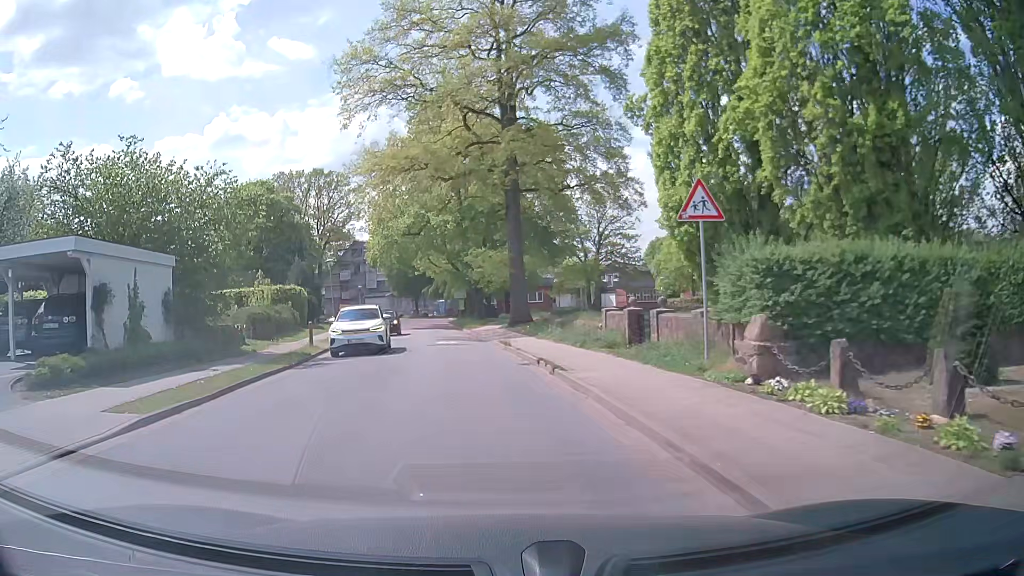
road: tertiary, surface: asphalt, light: Day
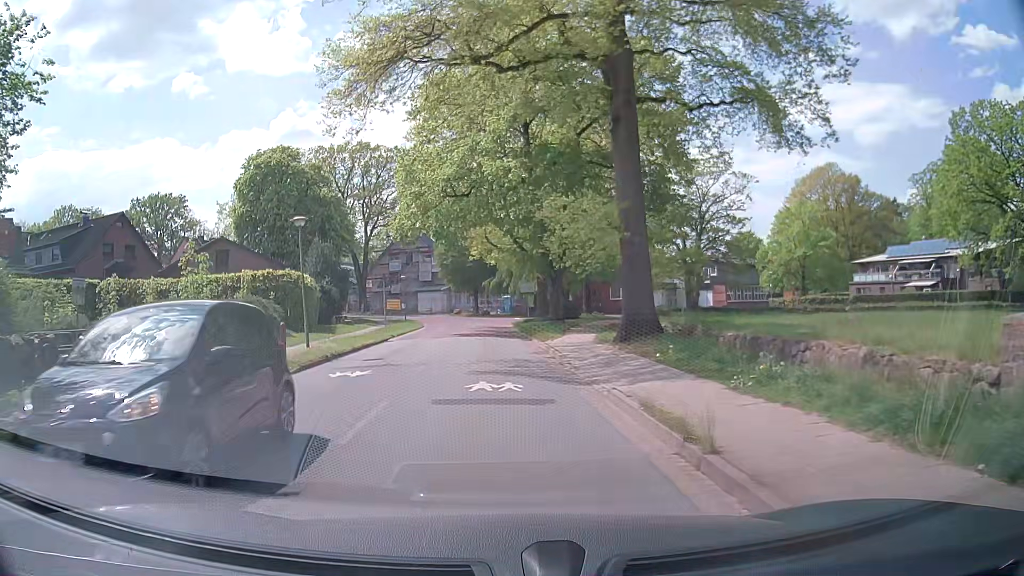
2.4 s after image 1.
(-1.0, +16.0) m; -6°
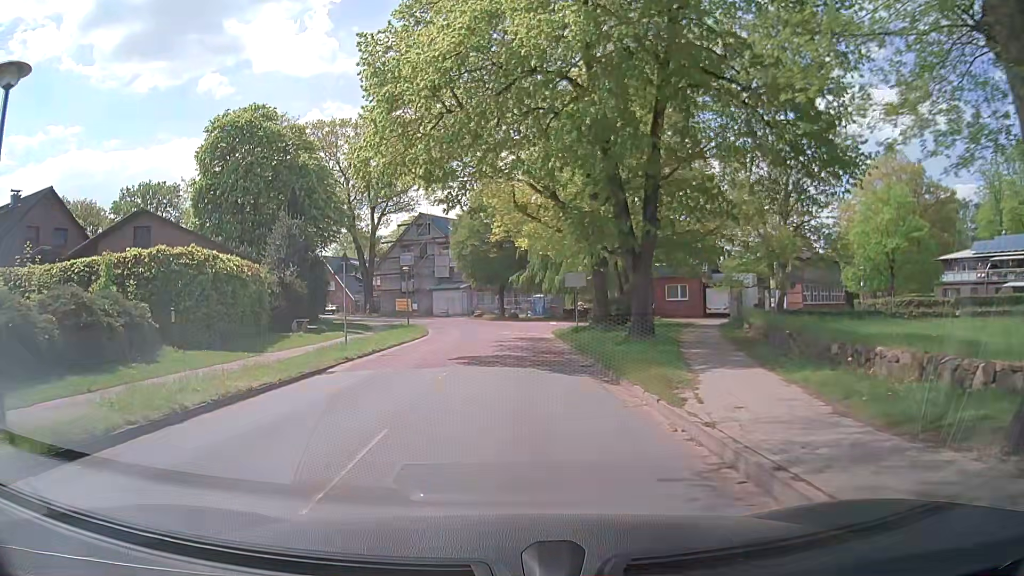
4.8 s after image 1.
(-0.5, +14.9) m; -2°
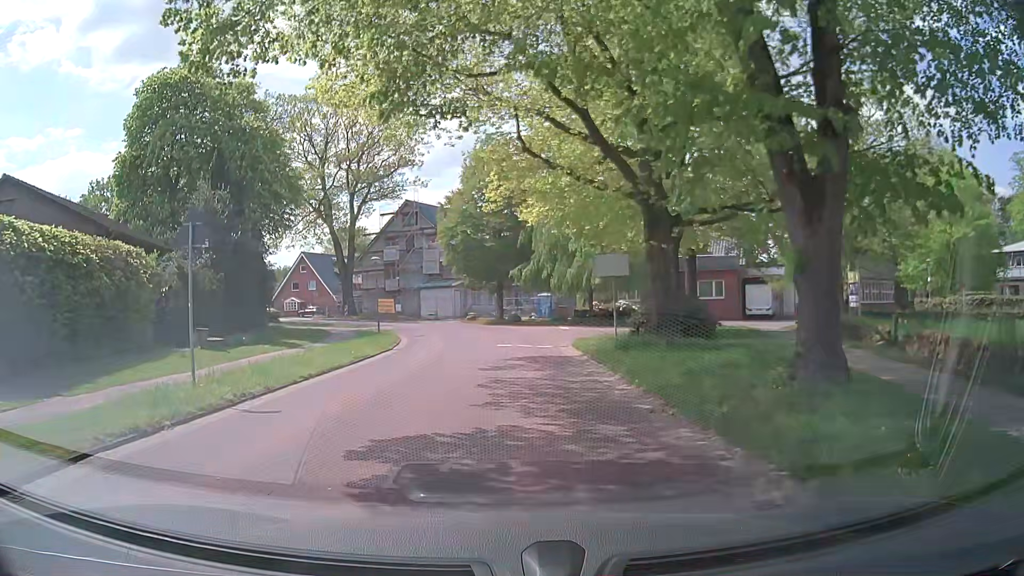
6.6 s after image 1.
(0.0, +11.1) m; -1°
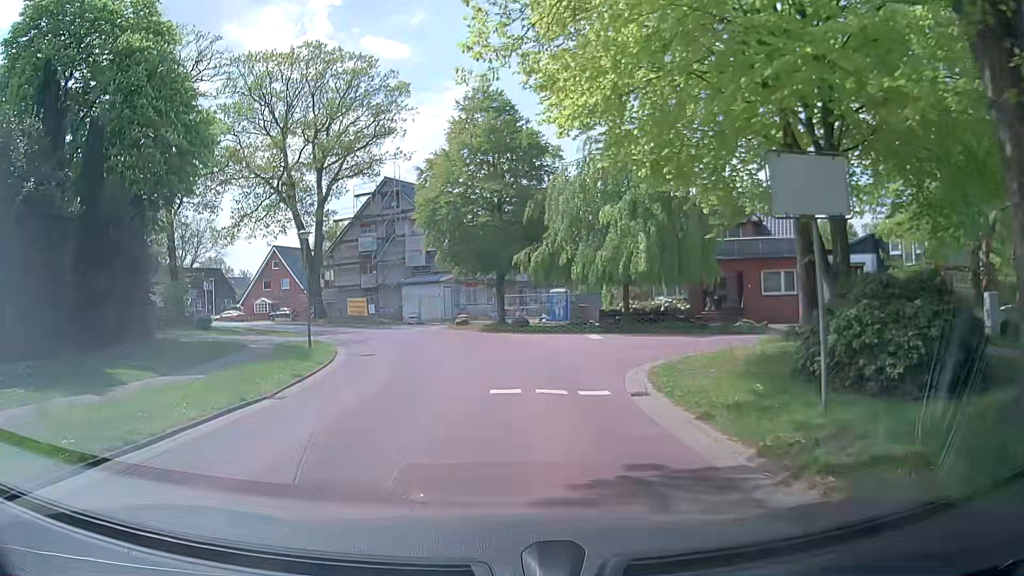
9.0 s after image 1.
(+0.2, +13.6) m; 0°
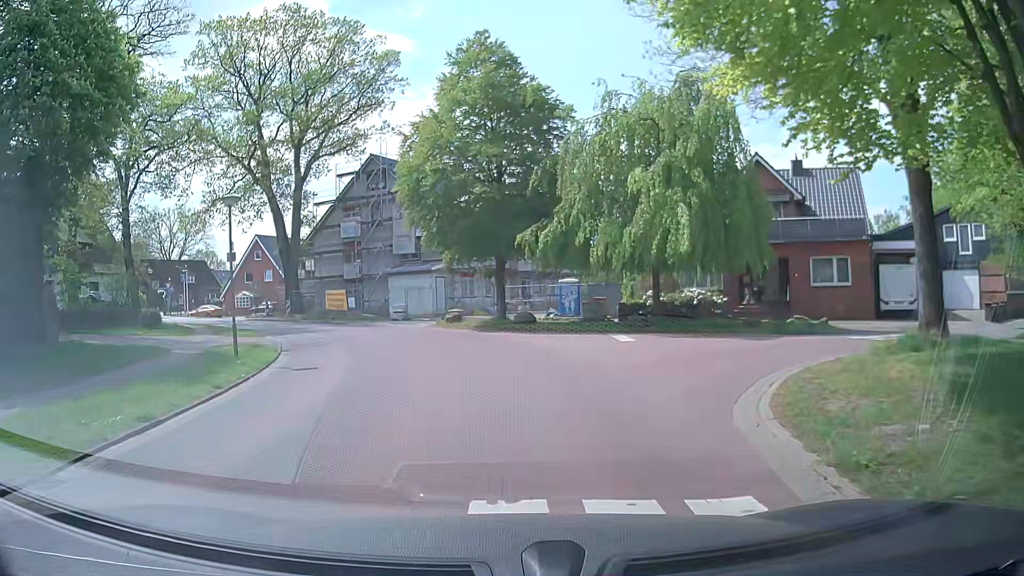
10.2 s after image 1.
(0.0, +6.9) m; +1°
